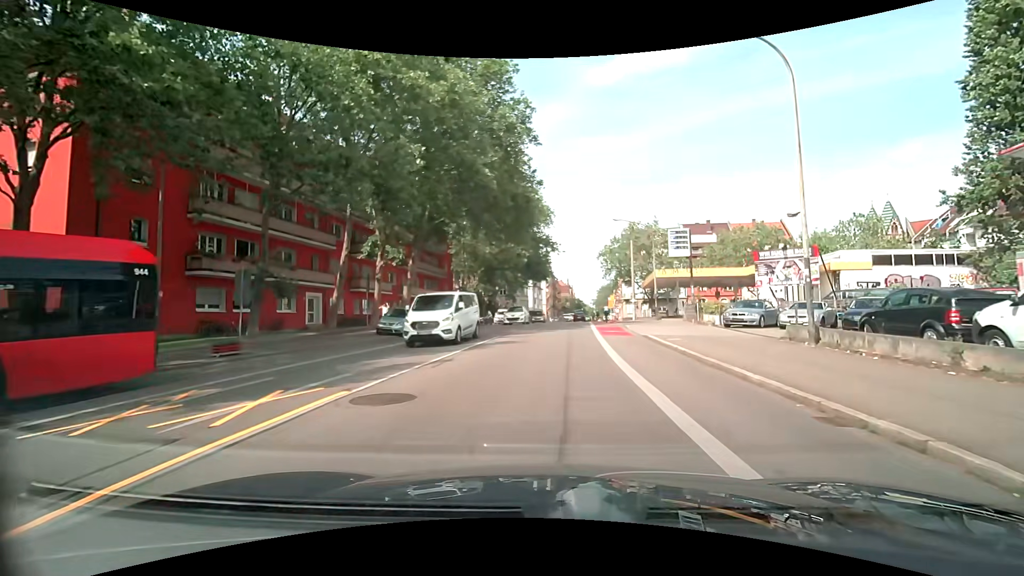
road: secondary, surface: asphalt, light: Day
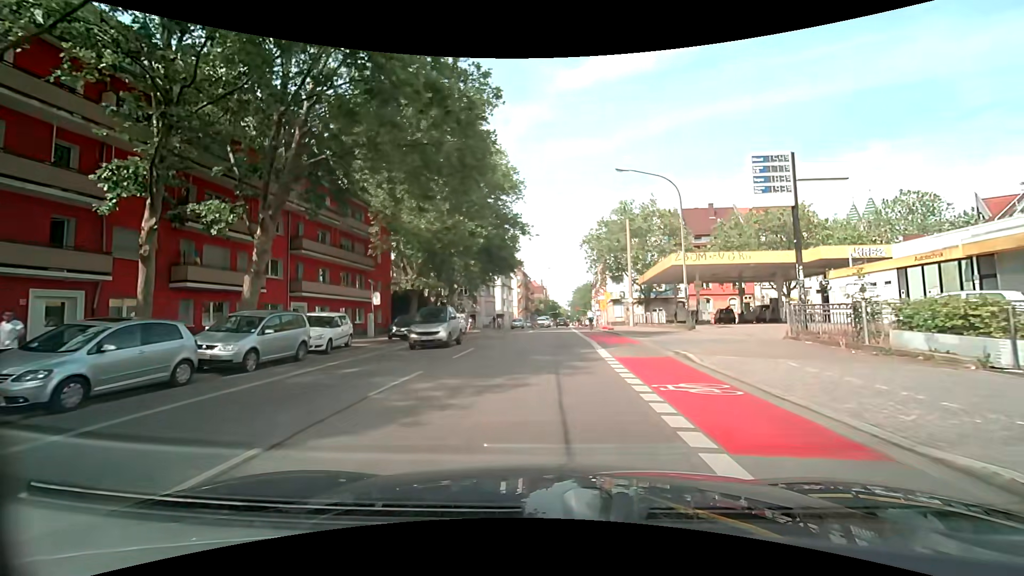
(+0.6, +18.0) m; +4°
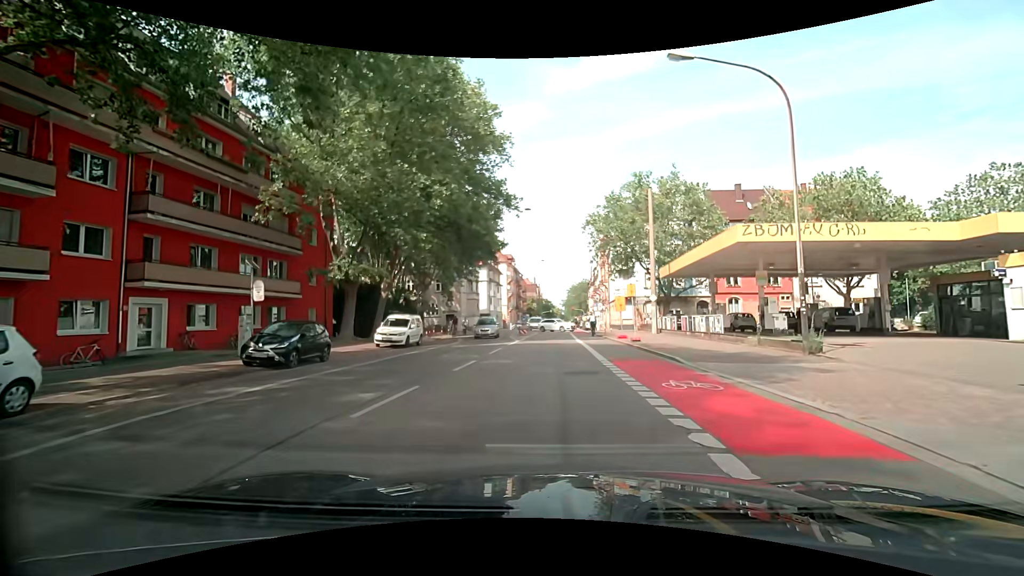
(0.0, +13.5) m; +1°
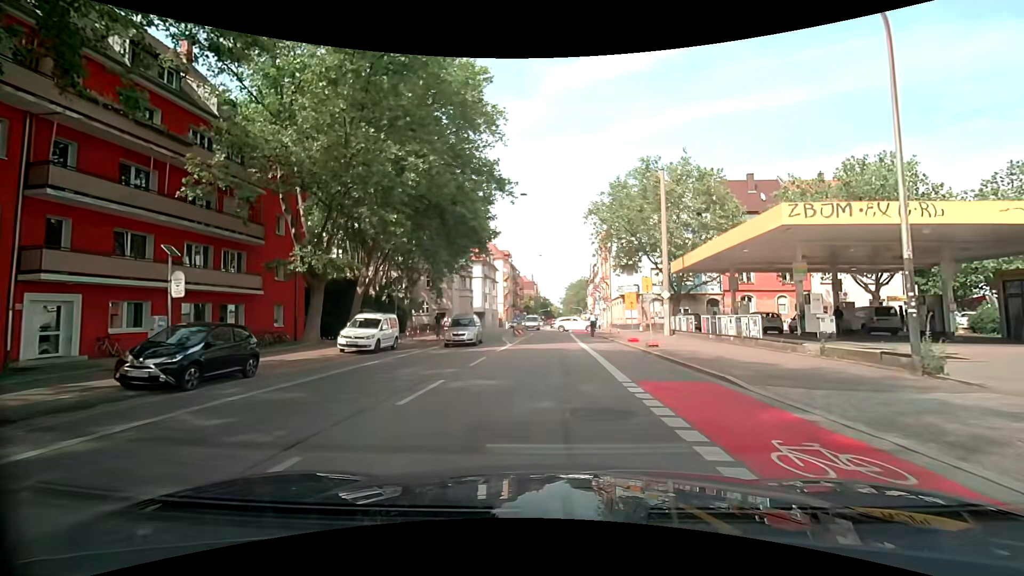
(0.0, +4.5) m; 0°
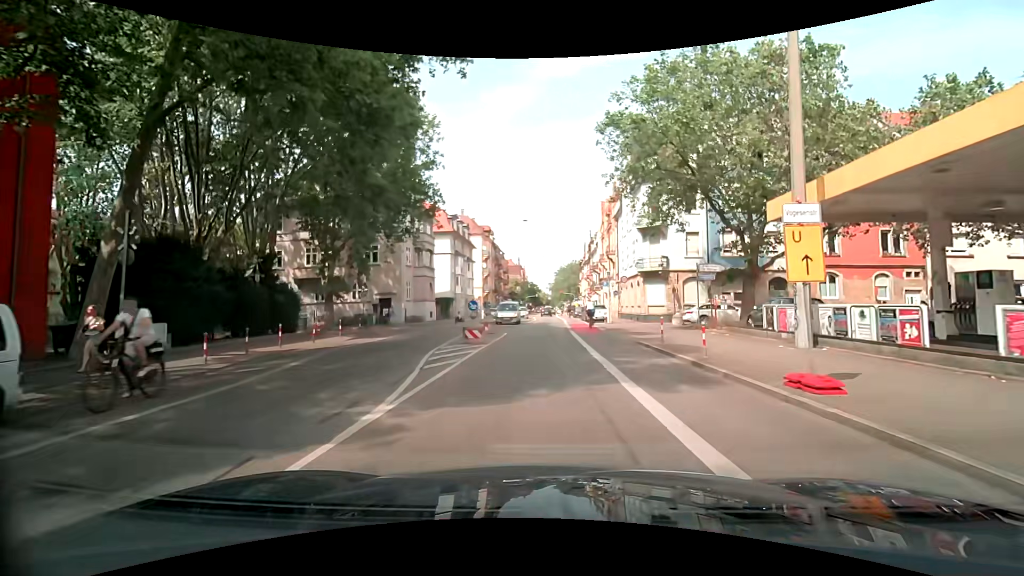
(+0.2, +18.4) m; +1°
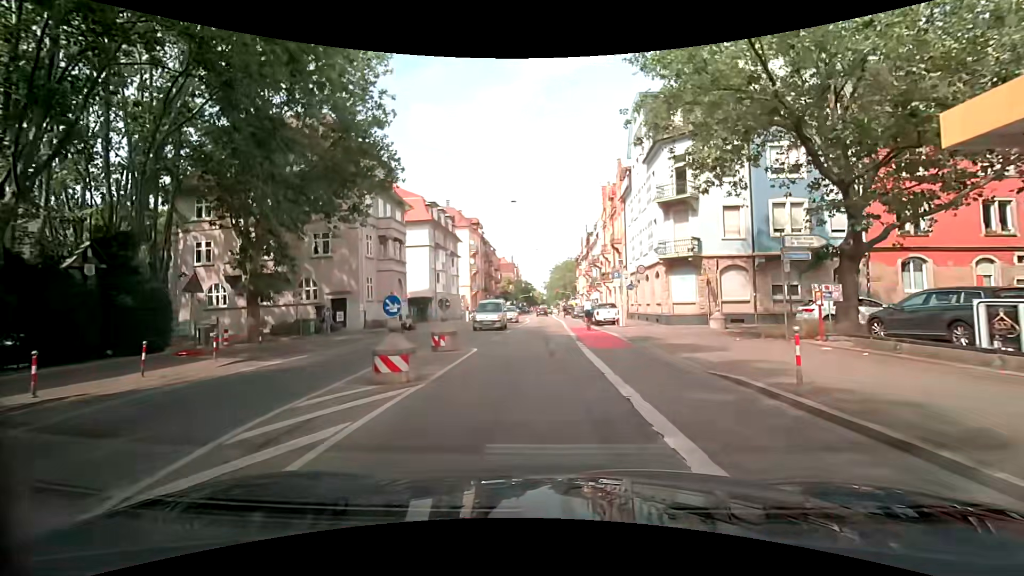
(+0.1, +9.3) m; +1°
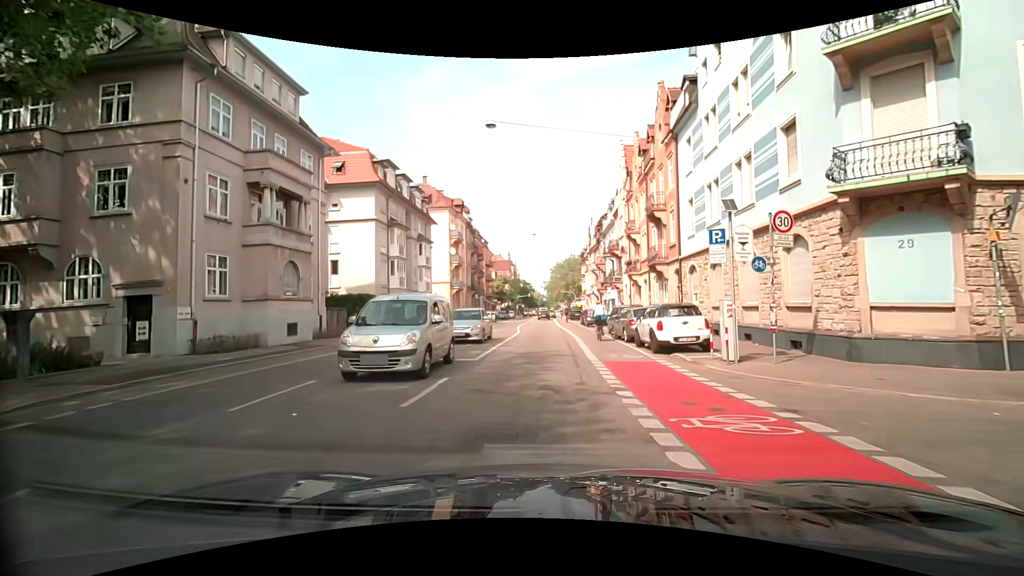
(0.0, +18.2) m; -1°
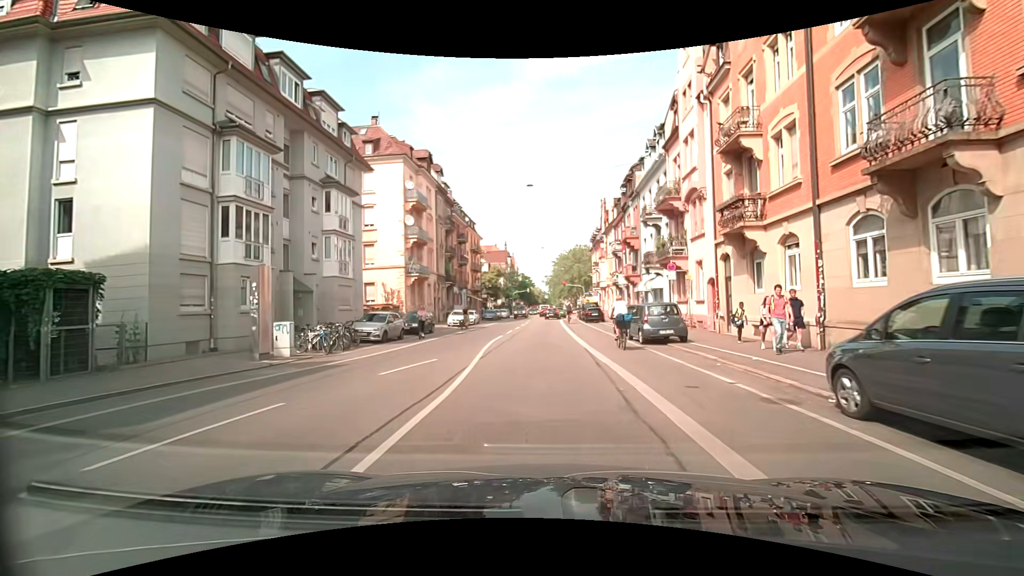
(+0.1, +22.6) m; -1°
(0, +10) (0, +20) (+1, +30) (+1, +40) (+1, +50) (+1, +60) (+3, +70) (+4, +80) (+4, +90) (+5, +100) m
